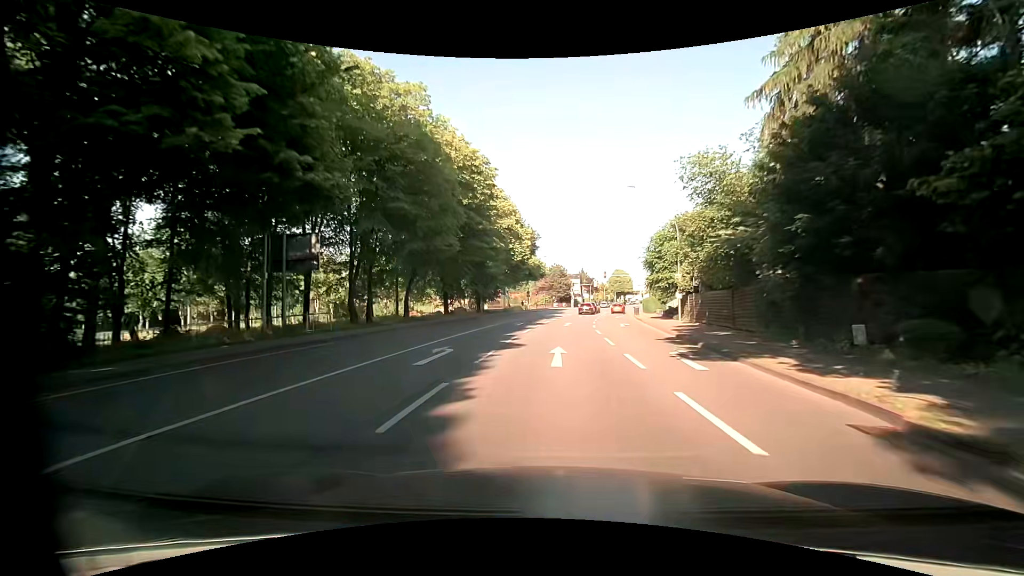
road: primary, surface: asphalt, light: Day
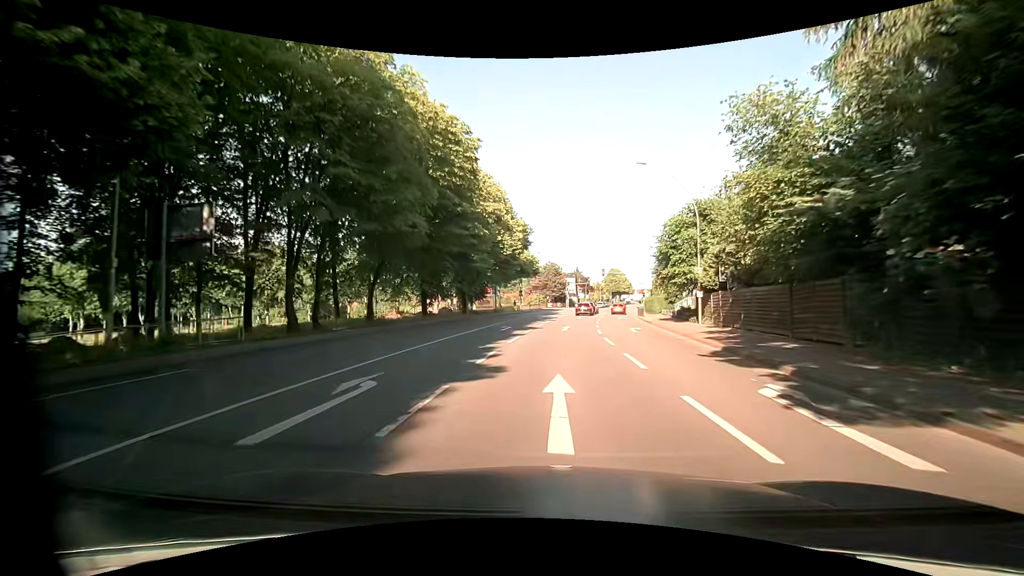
(+0.2, +6.1) m; +2°
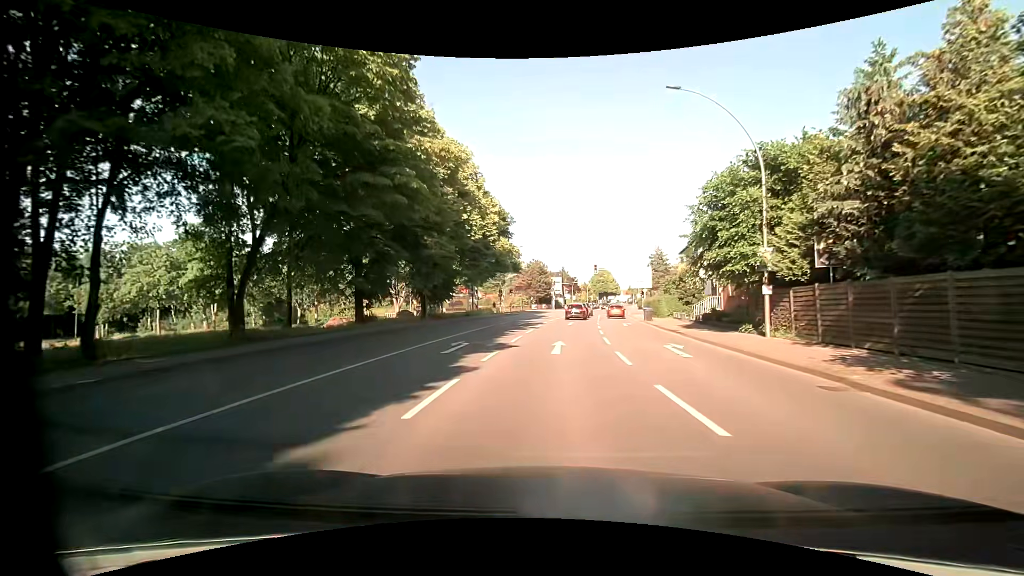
(+0.2, +11.0) m; +1°
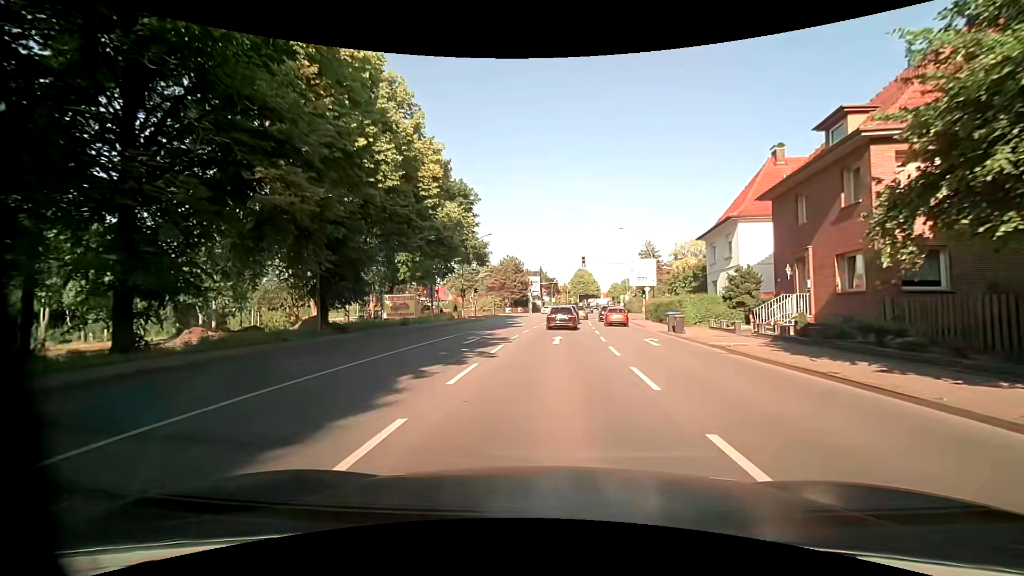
(+0.6, +15.0) m; +3°
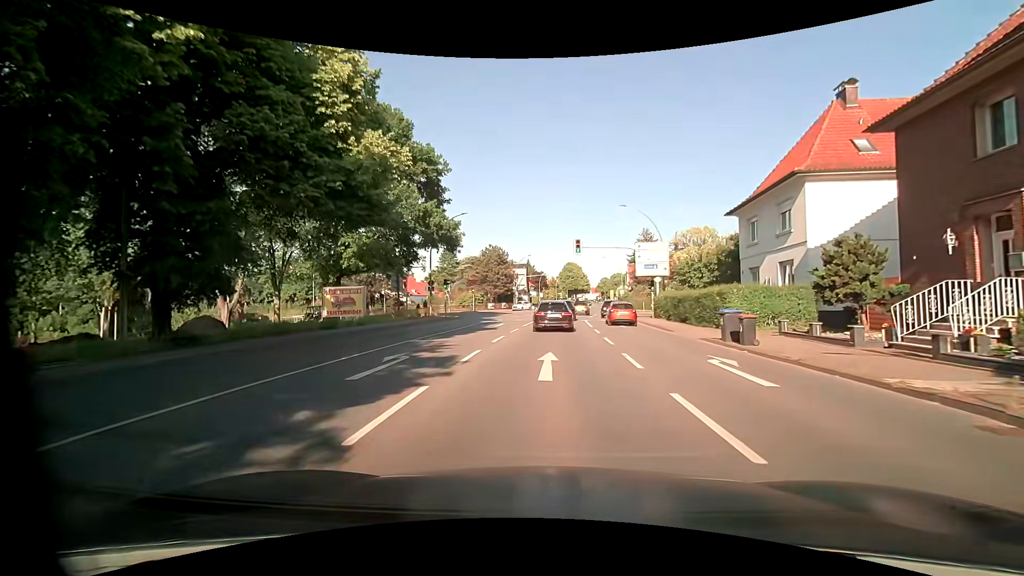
(+0.1, +10.0) m; +1°
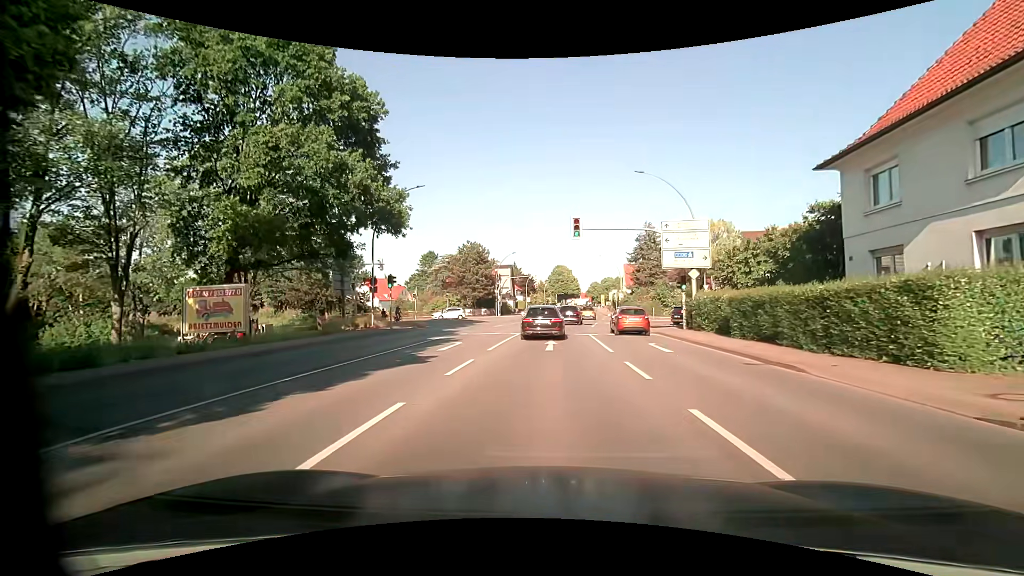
(+0.3, +12.7) m; +3°
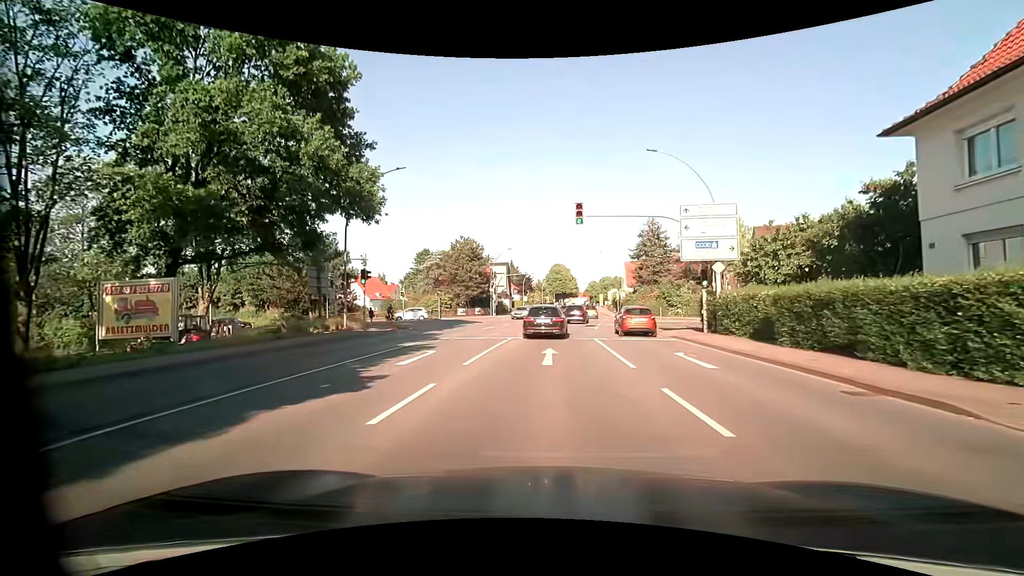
(0.0, +4.3) m; 0°
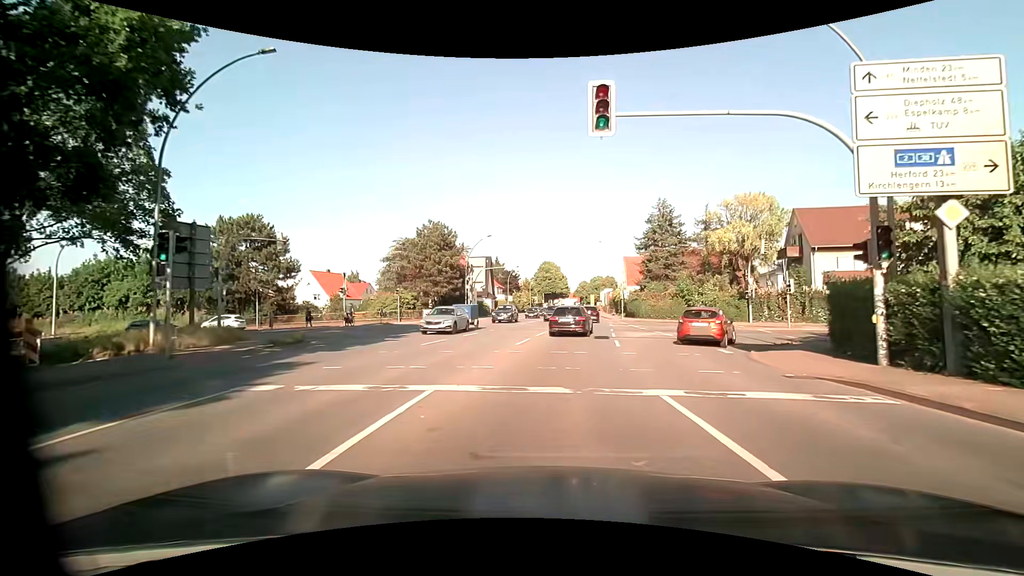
(+0.1, +13.9) m; +2°
(0, +10) (+1, +20) (+2, +30) (+3, +40) (+4, +50) (+5, +60) (+6, +70) (+6, +80) (+7, +90) (+7, +100) m
